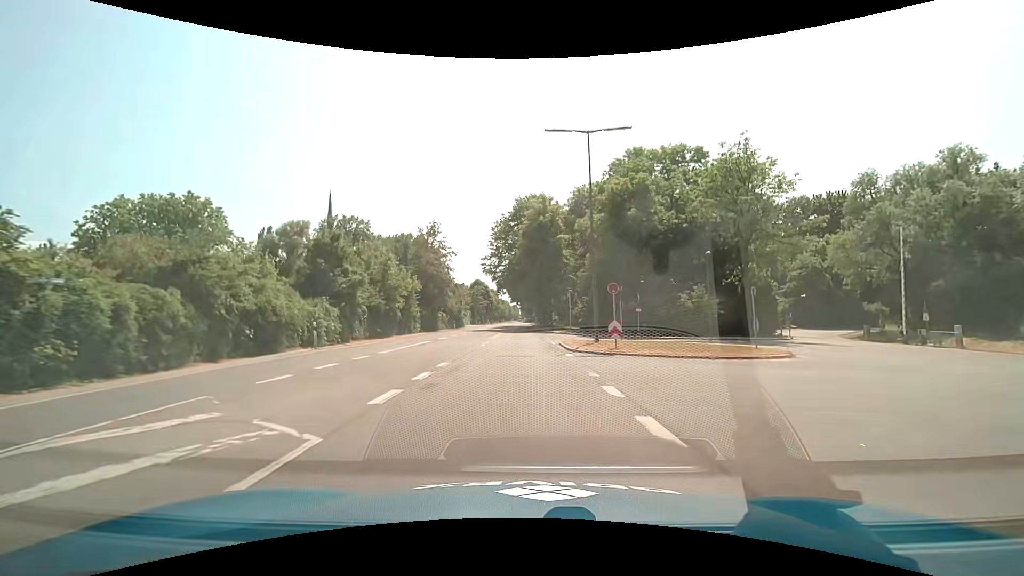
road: secondary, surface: asphalt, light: Day
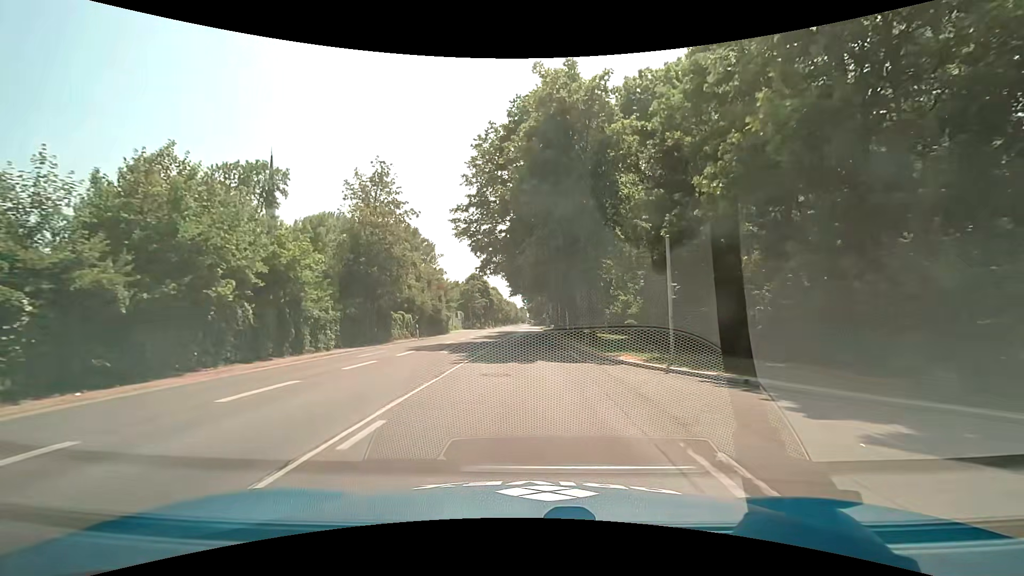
(+0.1, +30.4) m; 0°
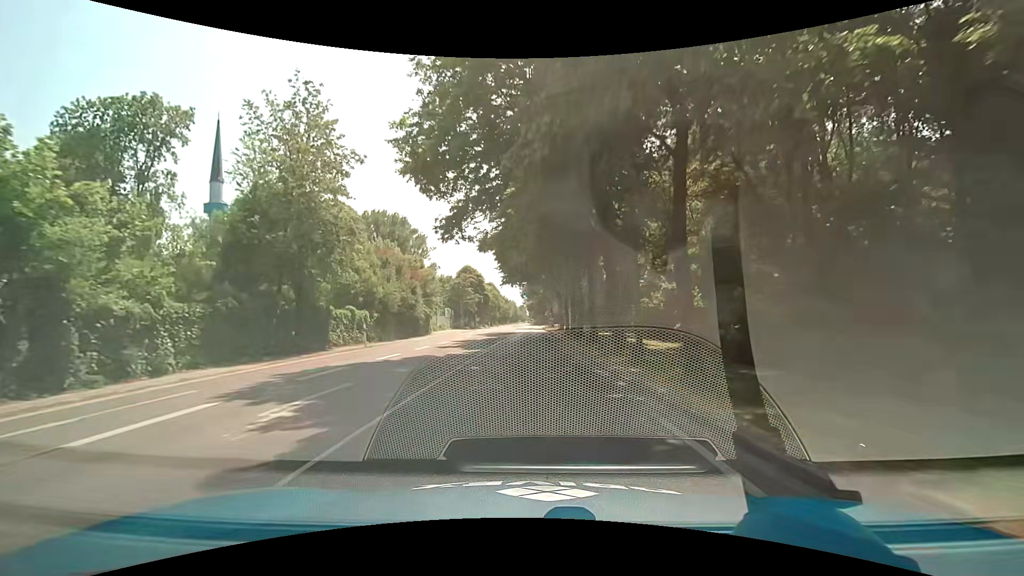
(0.0, +15.2) m; 0°
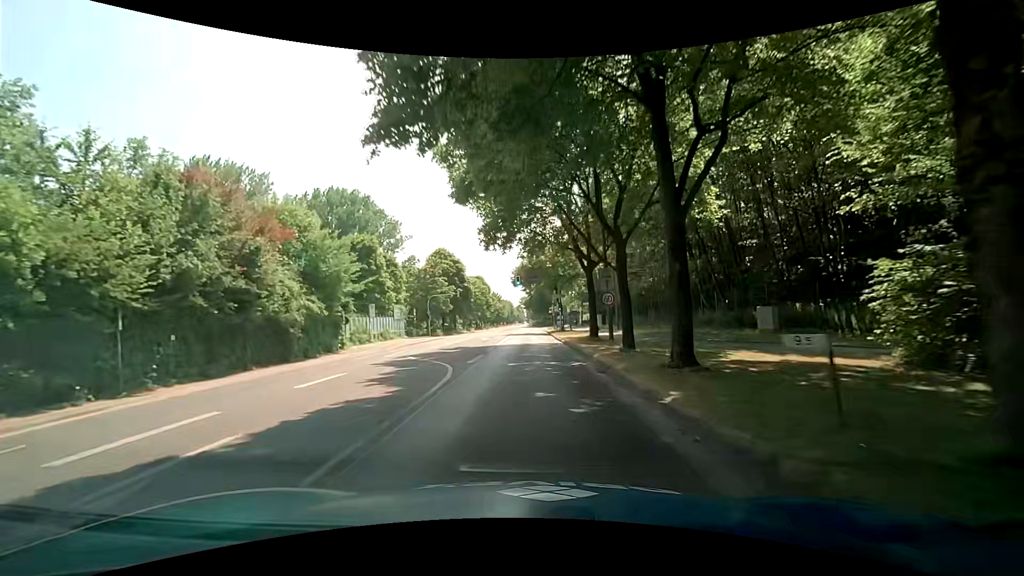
(+0.1, +30.4) m; 0°
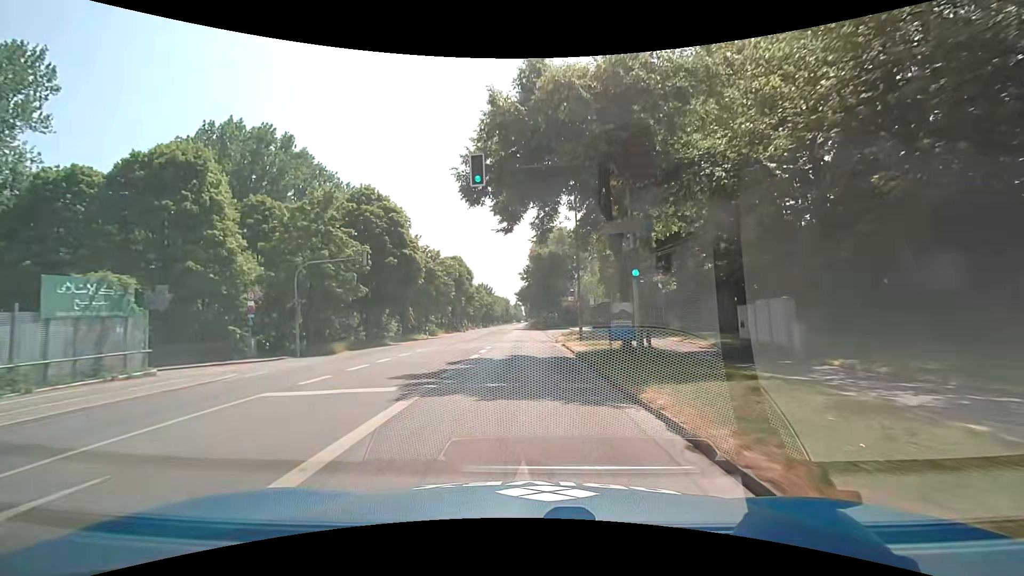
(+0.6, +38.6) m; +1°
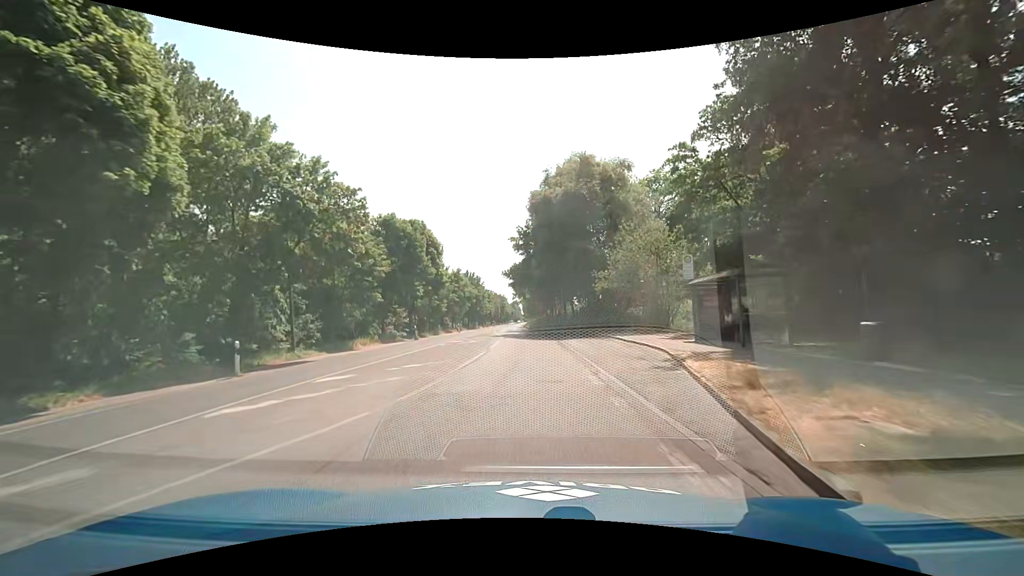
(-0.5, +33.8) m; -1°
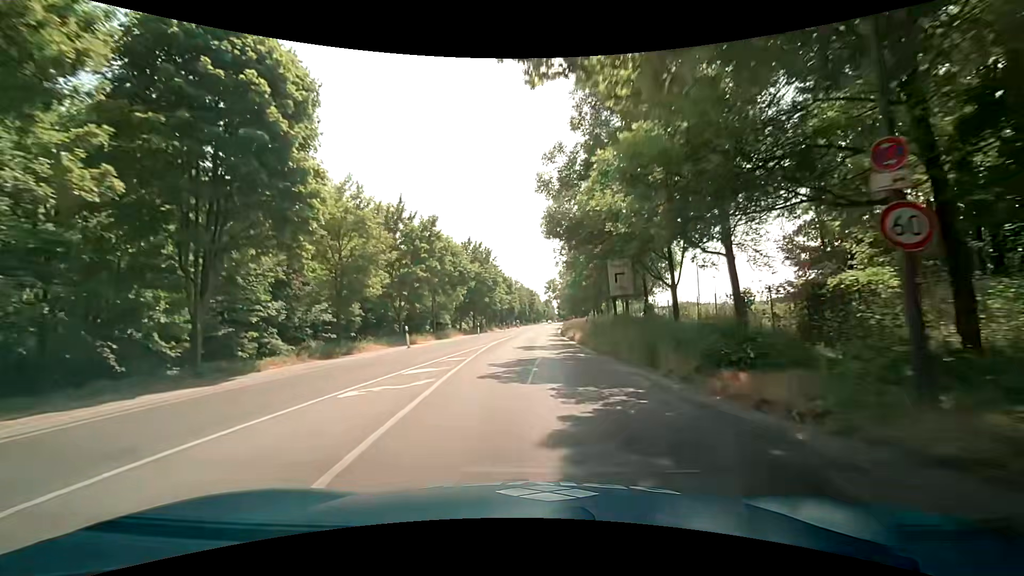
(-0.4, +44.2) m; -3°
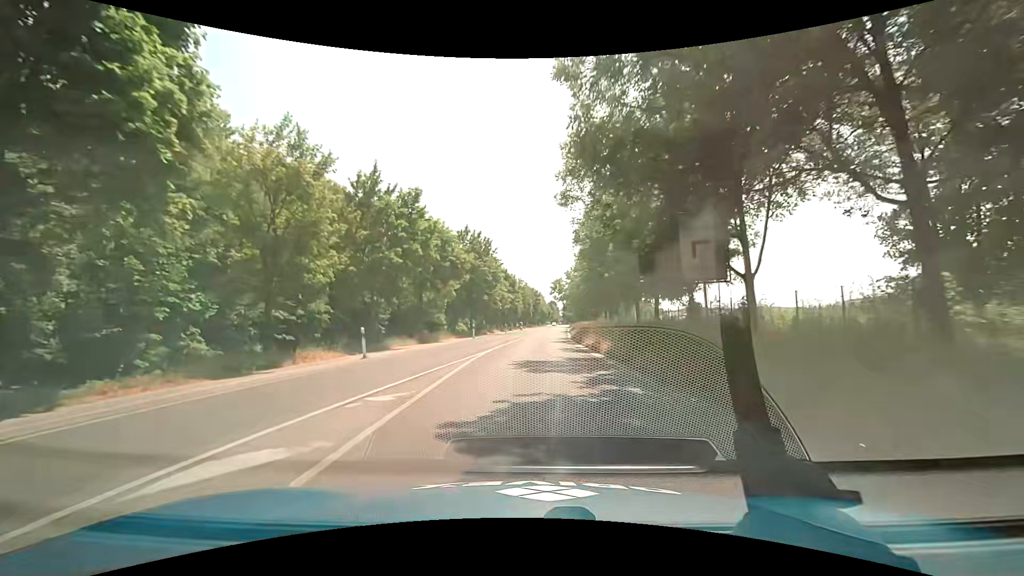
(-0.1, +9.0) m; -1°
(0, +10) (0, +20) (+1, +30) (+1, +40) (+2, +50) (+3, +60) (+4, +70) (+5, +80) (+5, +90) (+6, +100) m
